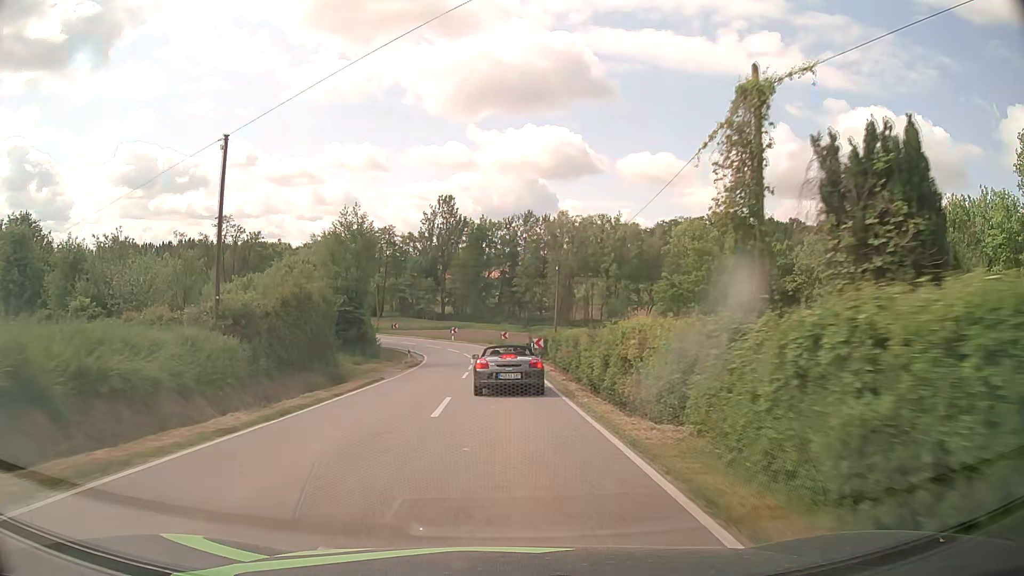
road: tertiary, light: Day
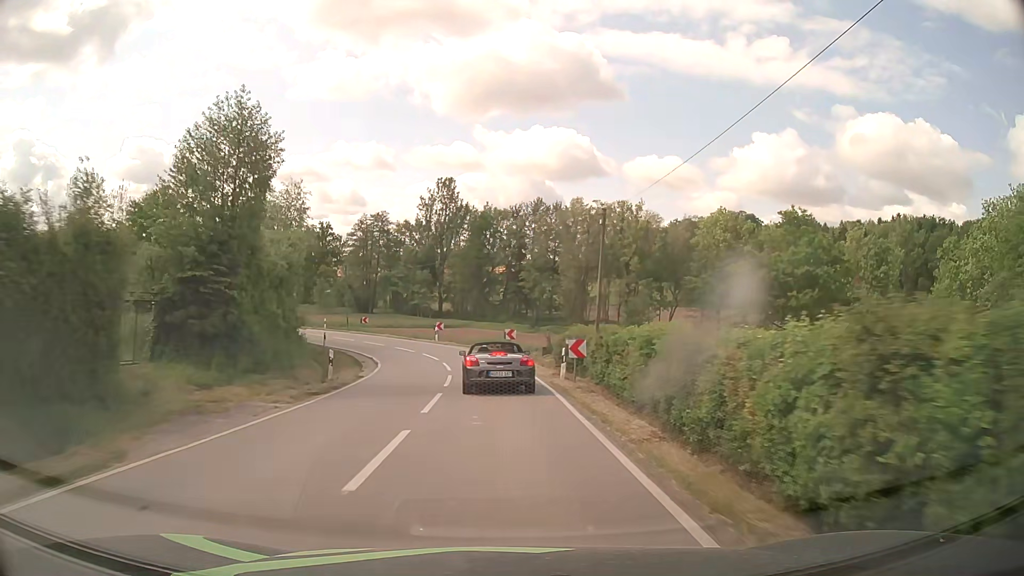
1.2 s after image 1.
(0.0, +17.9) m; 0°
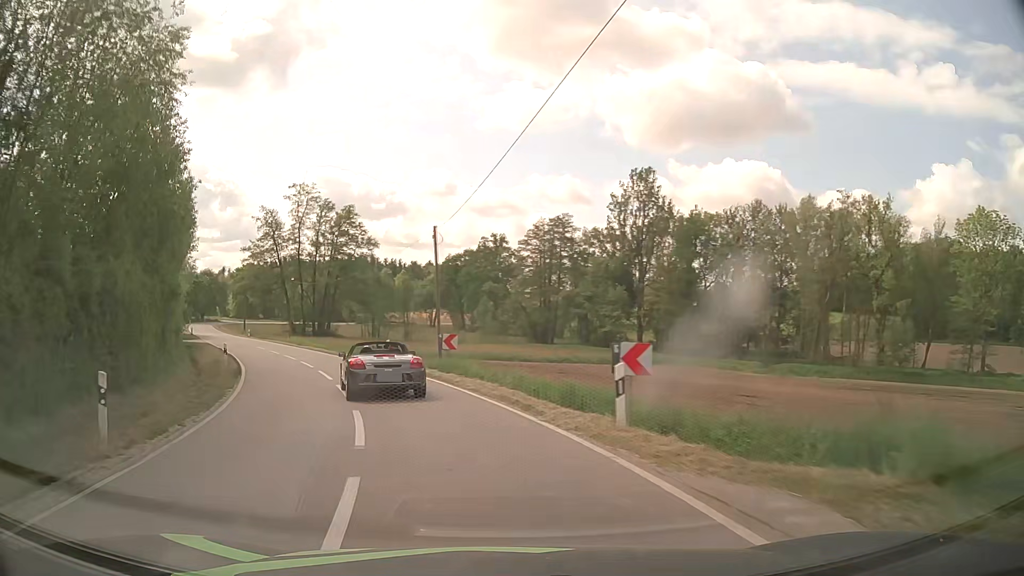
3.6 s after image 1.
(-2.7, +33.1) m; -16°
